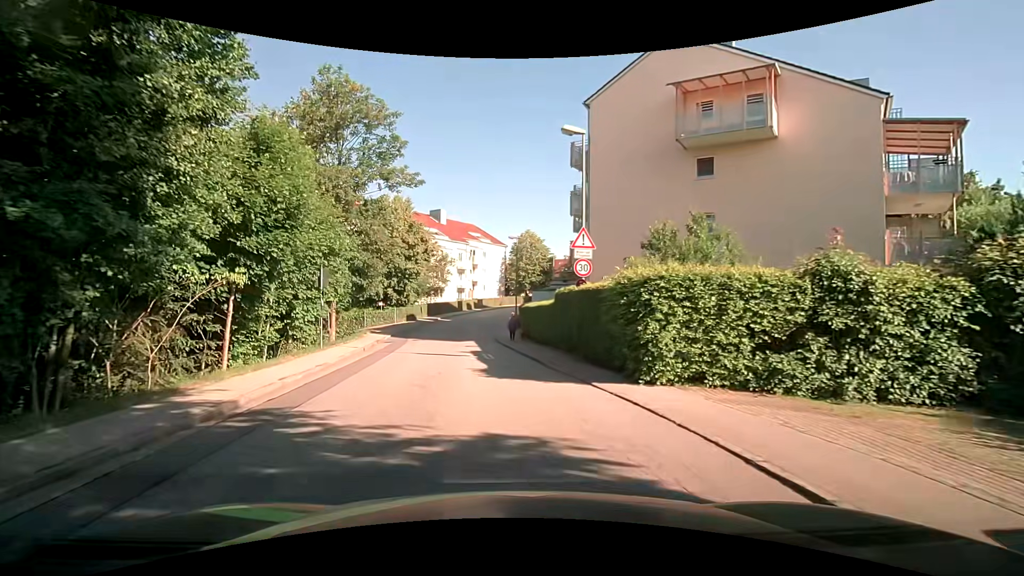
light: Day
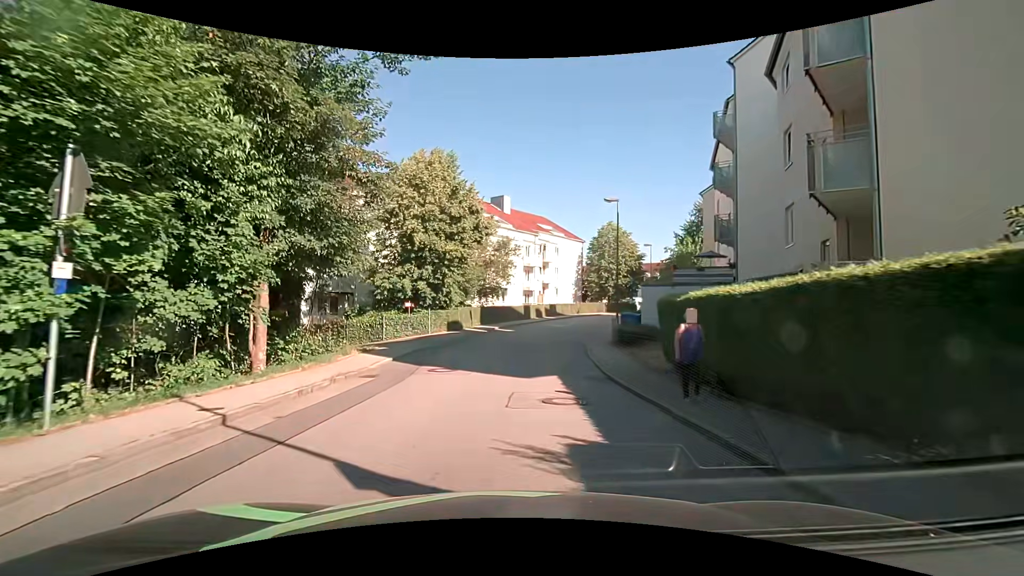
(-1.3, +15.9) m; -8°
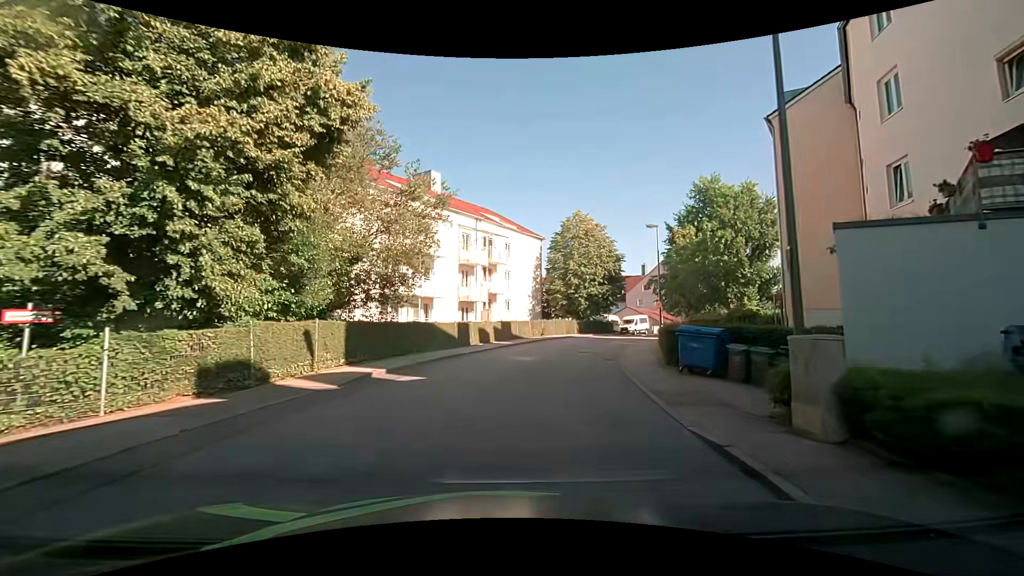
(+1.1, +20.5) m; +7°
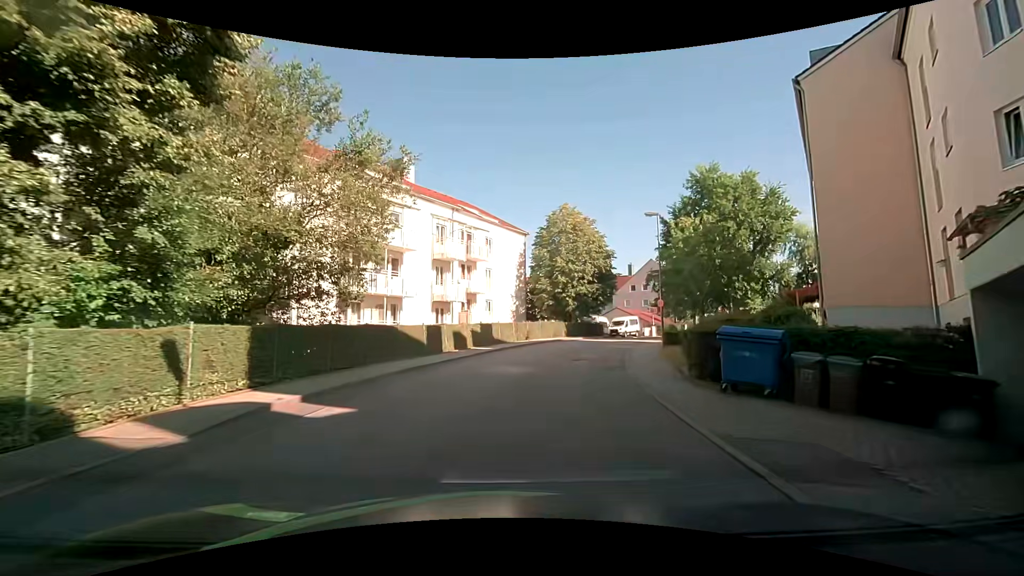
(+0.1, +4.4) m; +2°
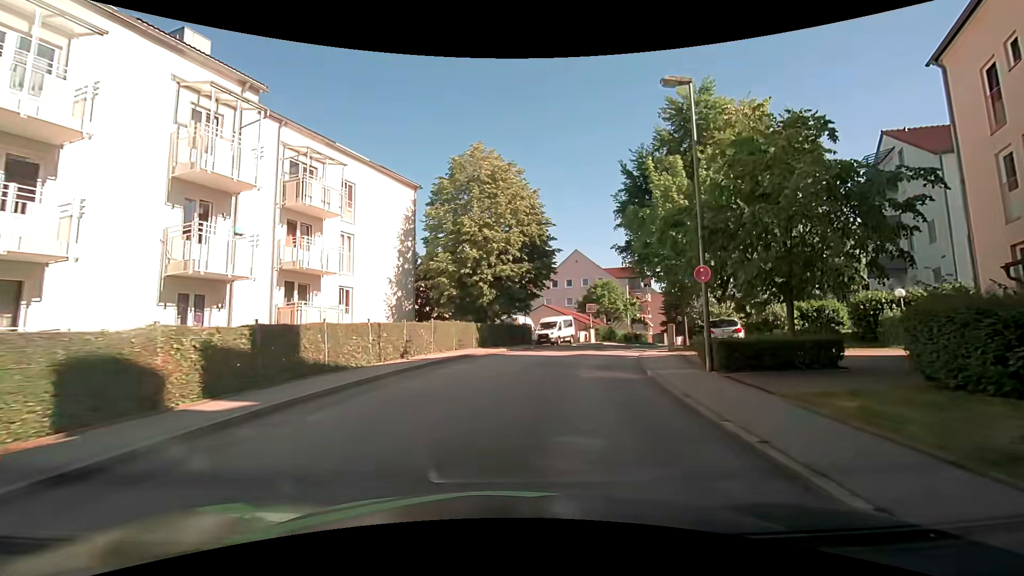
(+1.0, +17.5) m; +9°
